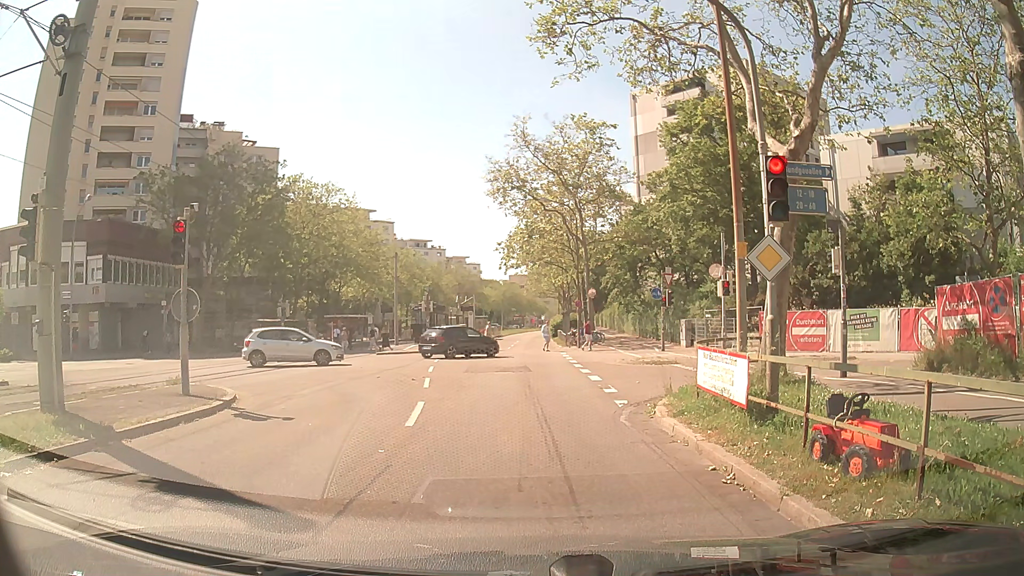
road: tertiary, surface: asphalt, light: Day
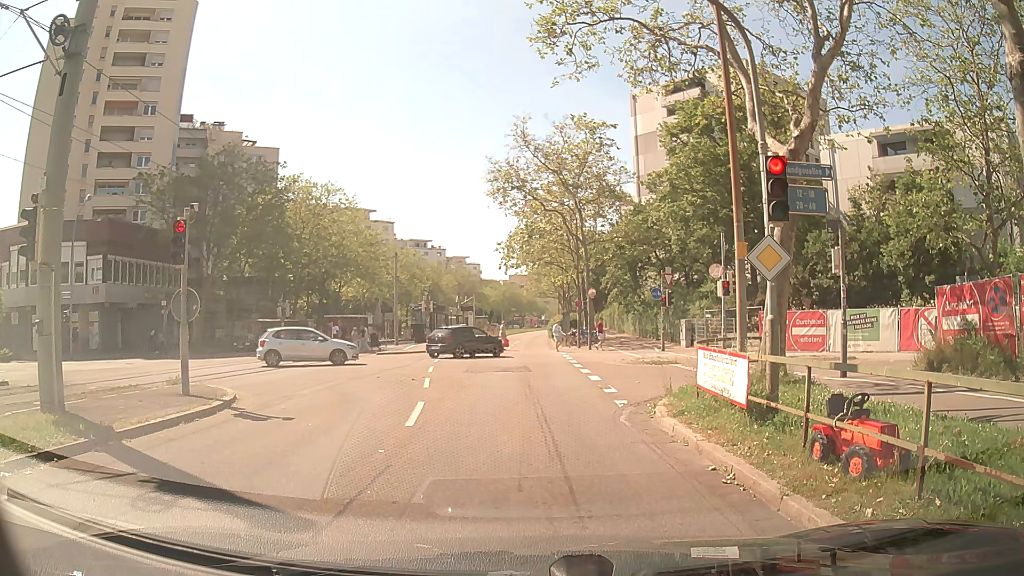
(0.0, 0.0) m; 0°
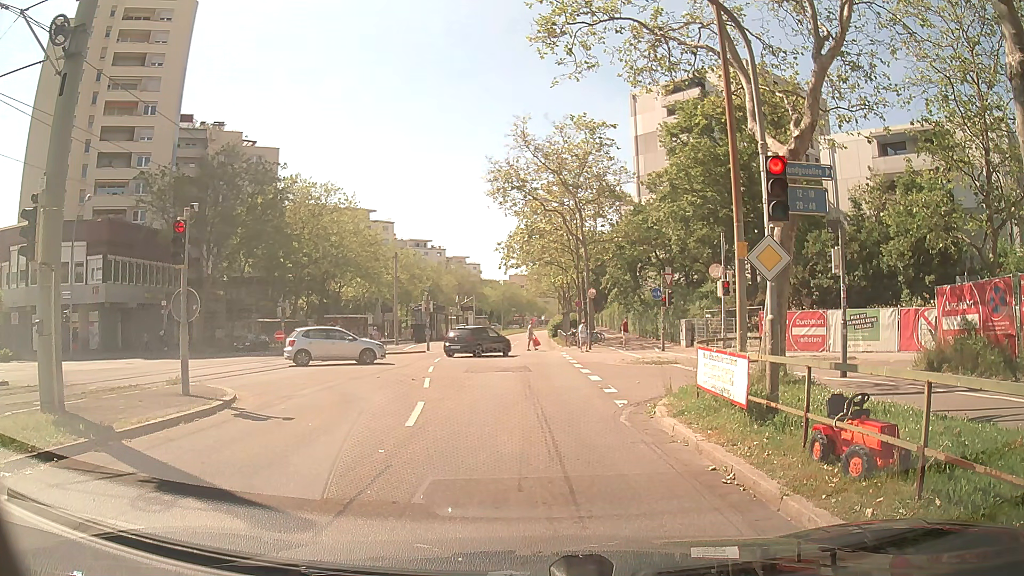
(0.0, 0.0) m; 0°
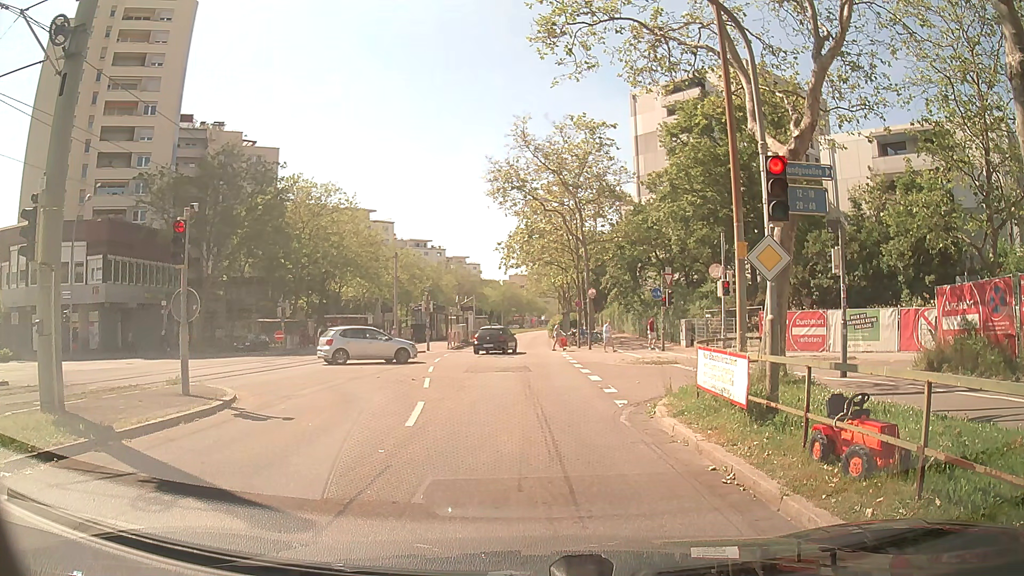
(0.0, 0.0) m; 0°
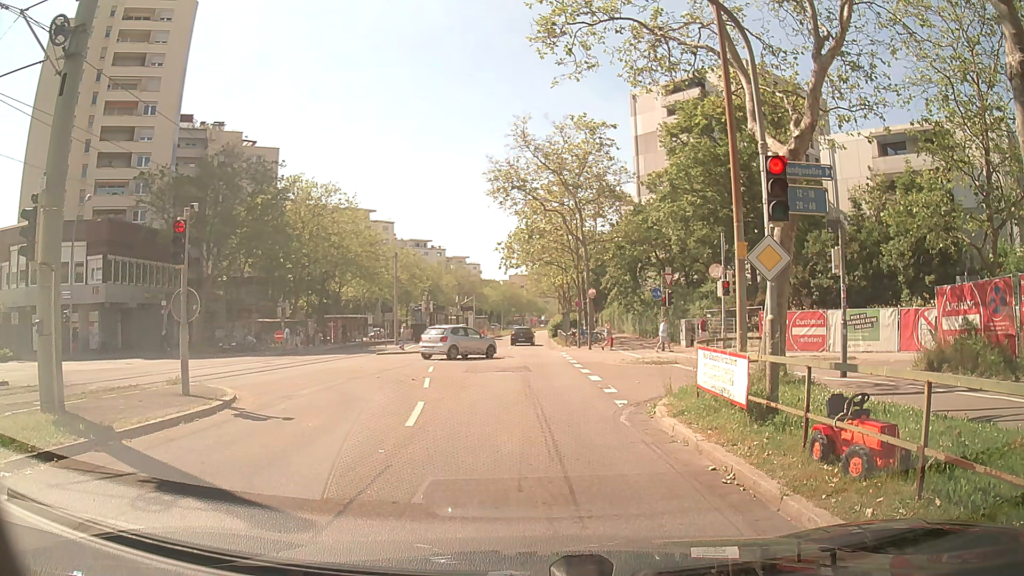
(0.0, 0.0) m; 0°
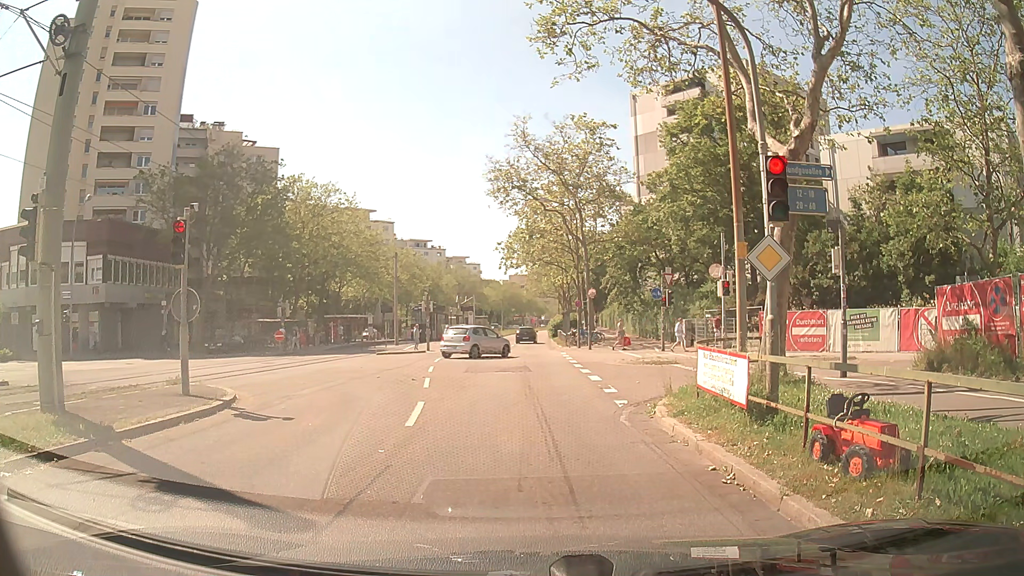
(0.0, 0.0) m; 0°
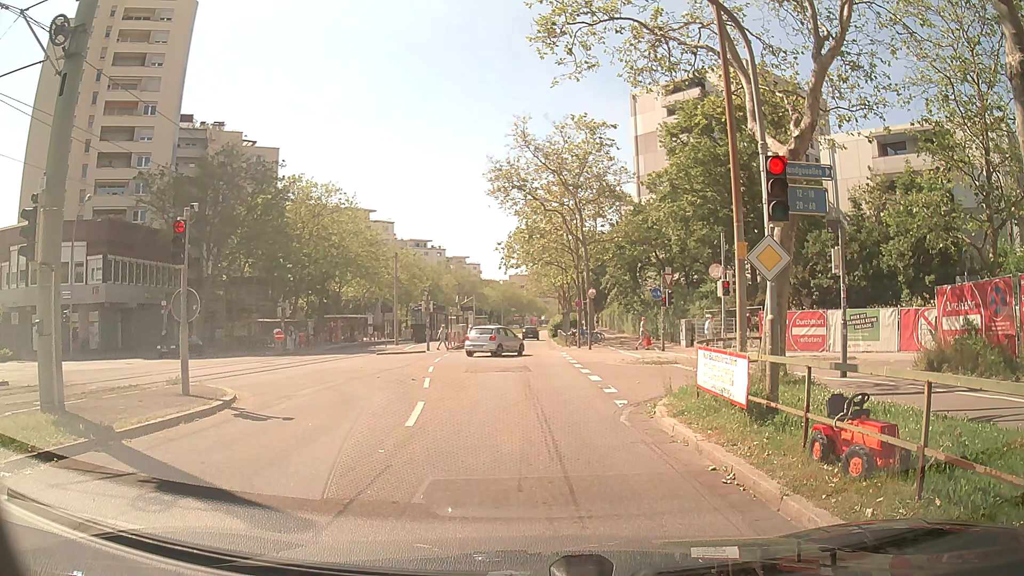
(0.0, 0.0) m; 0°
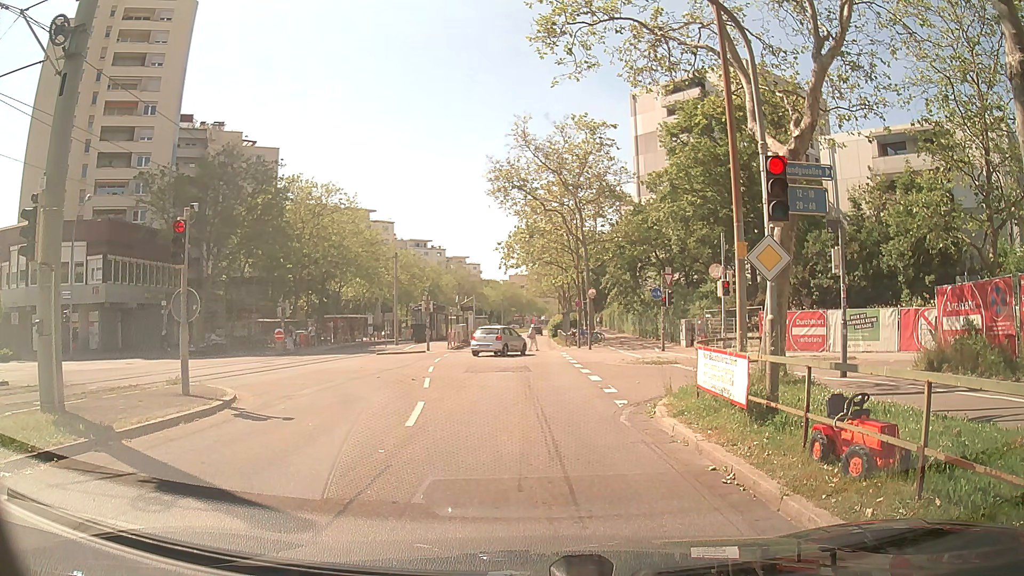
(0.0, 0.0) m; 0°
(0, +10) (0, +20) (-1, +30) (-1, +40) (-1, +50) (-2, +60) (-2, +70) (-2, +80) (-2, +90) (-2, +100) m
